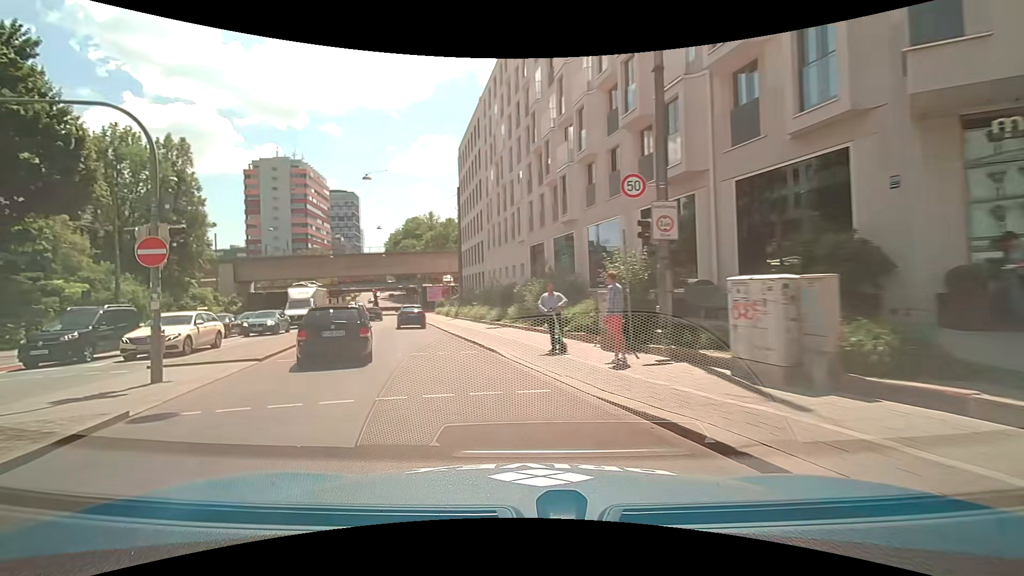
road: secondary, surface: asphalt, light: Day
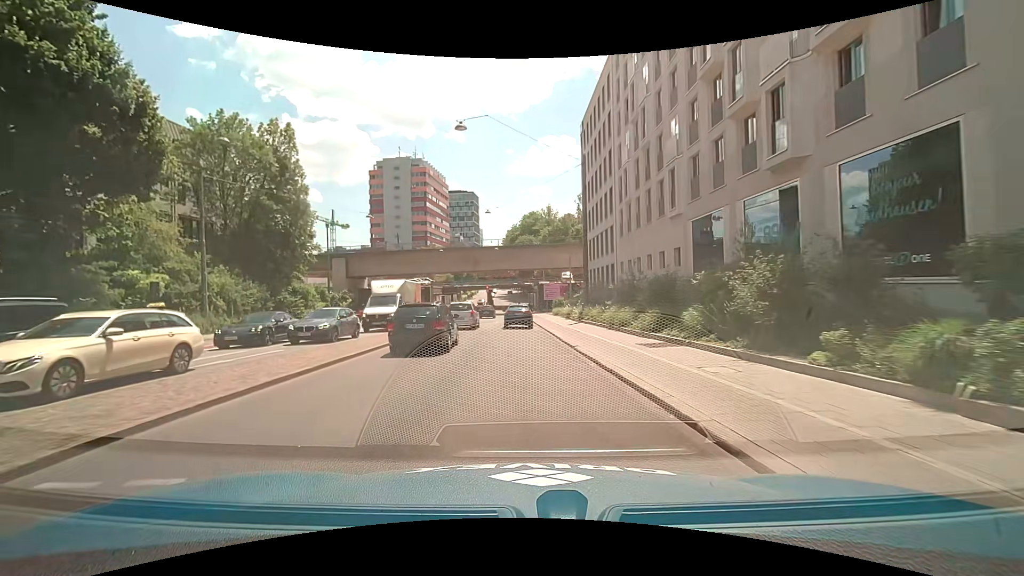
(-1.6, +10.5) m; -14°
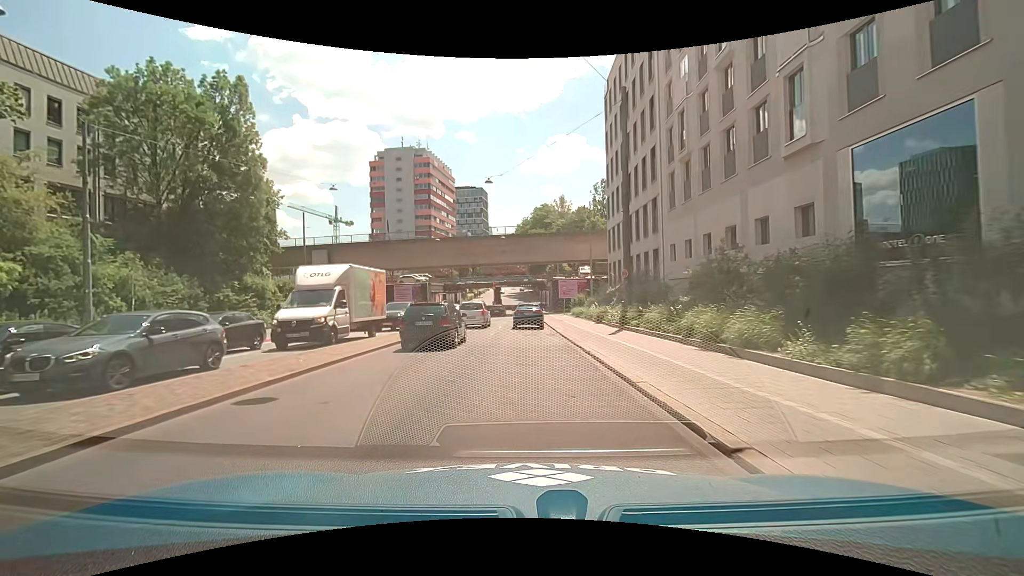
(0.0, +11.6) m; -1°
